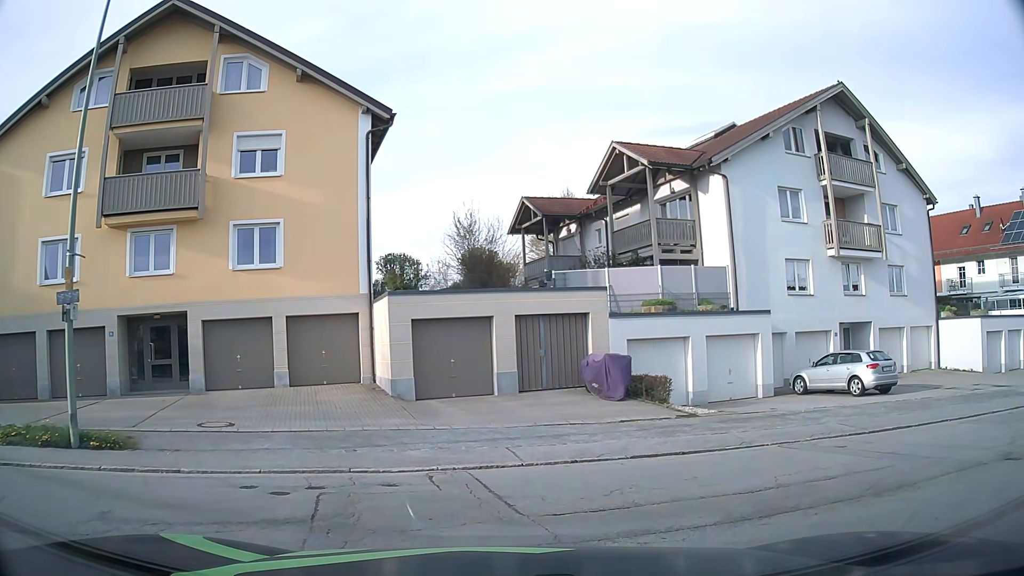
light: Day
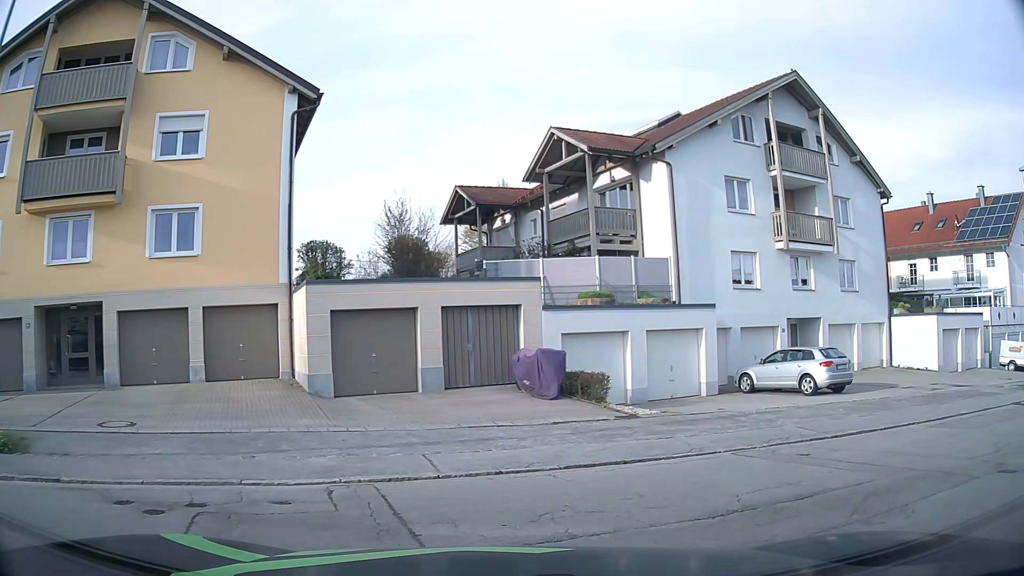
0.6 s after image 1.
(+0.1, +1.3) m; +5°
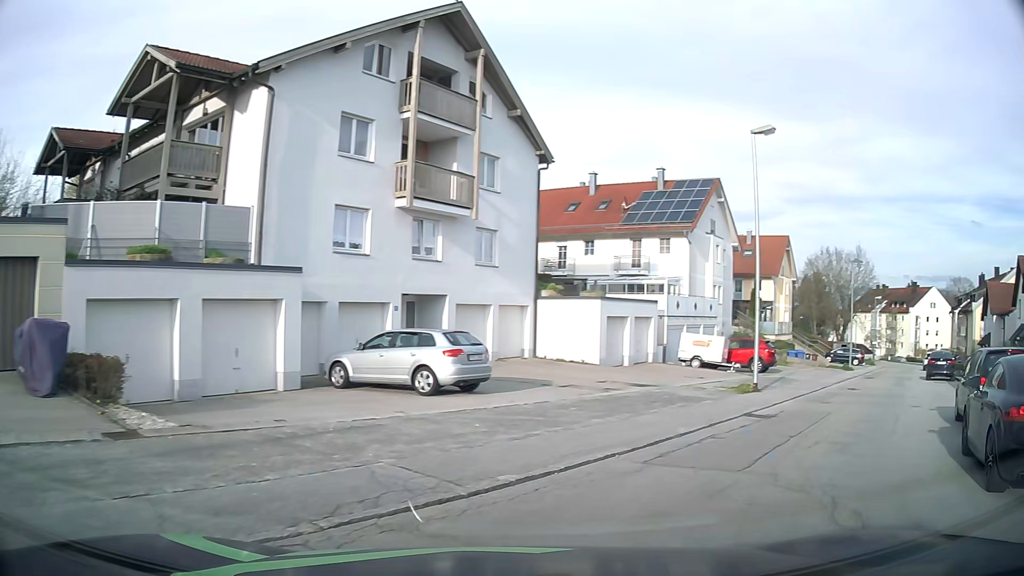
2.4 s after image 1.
(+1.6, +5.6) m; +32°
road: unclassified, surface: asphalt
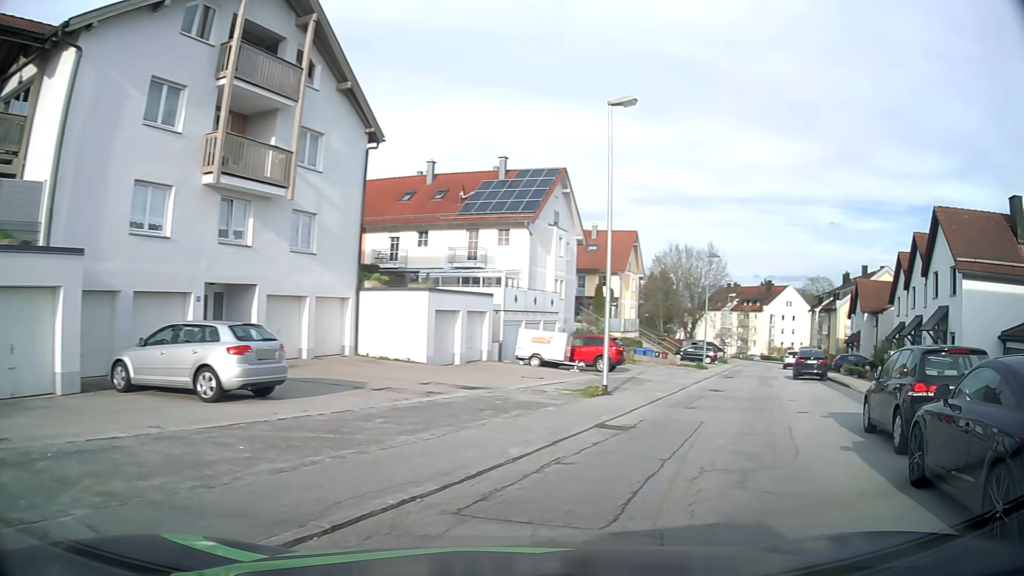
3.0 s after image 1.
(+0.4, +2.7) m; +15°
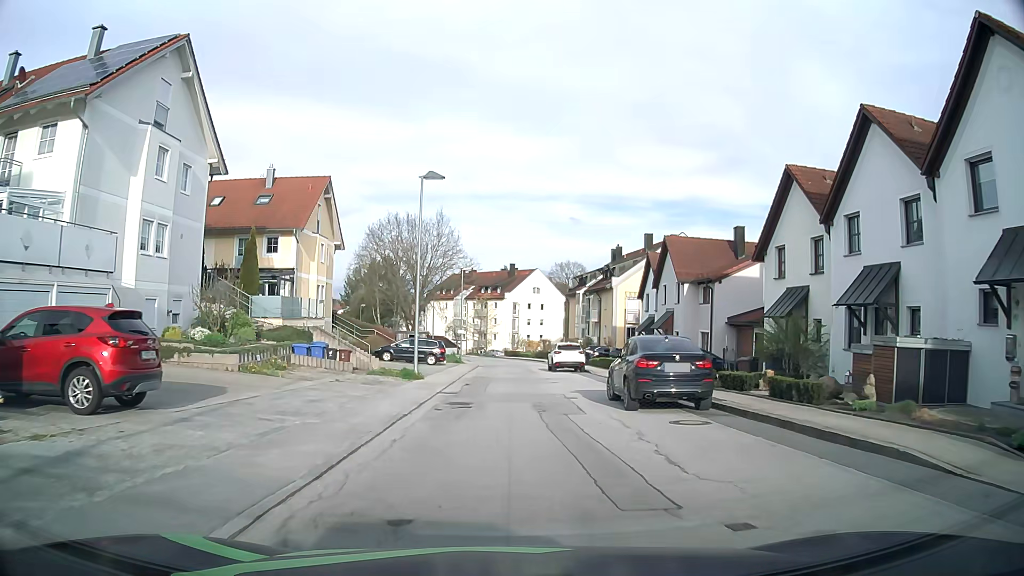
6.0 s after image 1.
(+6.5, +20.8) m; +22°
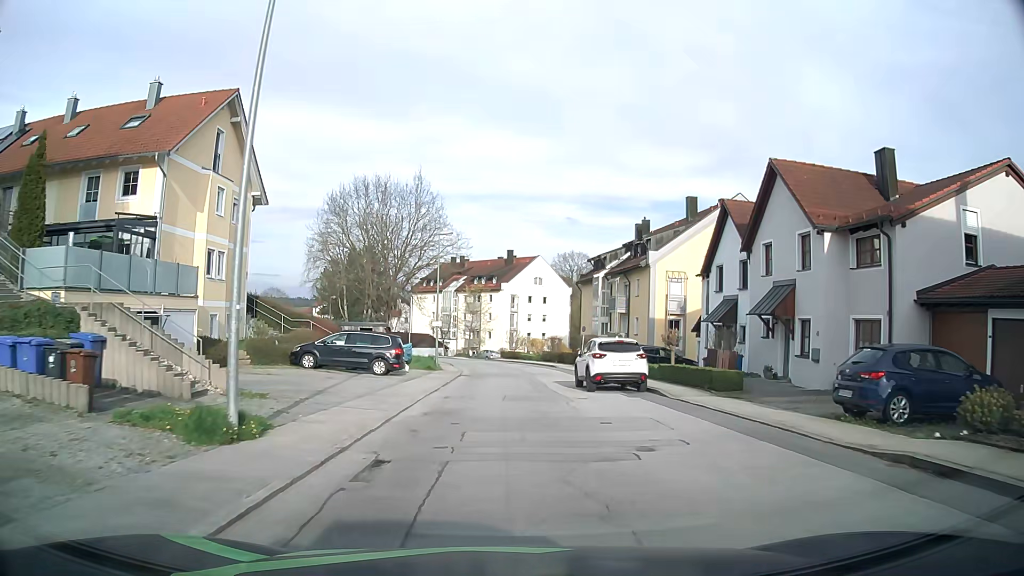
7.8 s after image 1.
(+0.1, +17.6) m; 0°
(0, +10) (0, +20) (+1, +30) (+1, +40) (0, +50) (-1, +60) (-5, +69) (-9, +78) (-14, +87) (-21, +95) m
